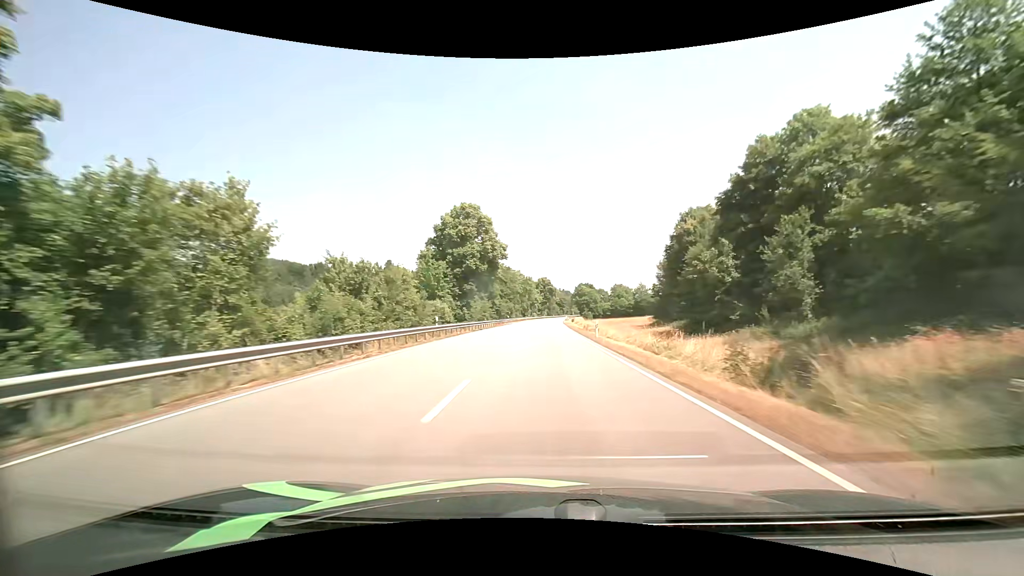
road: primary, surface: asphalt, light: Day
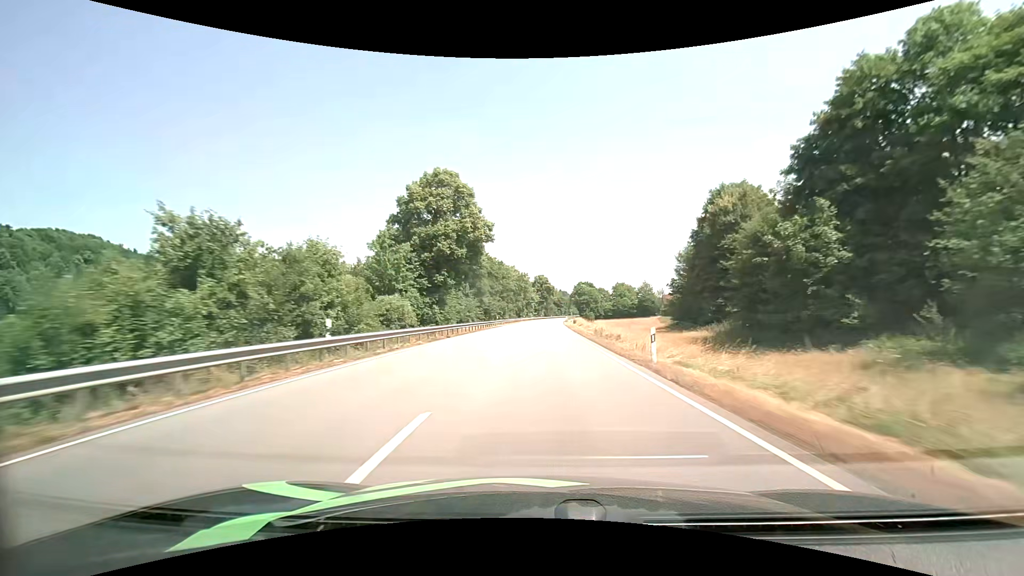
(+0.1, +15.4) m; 0°
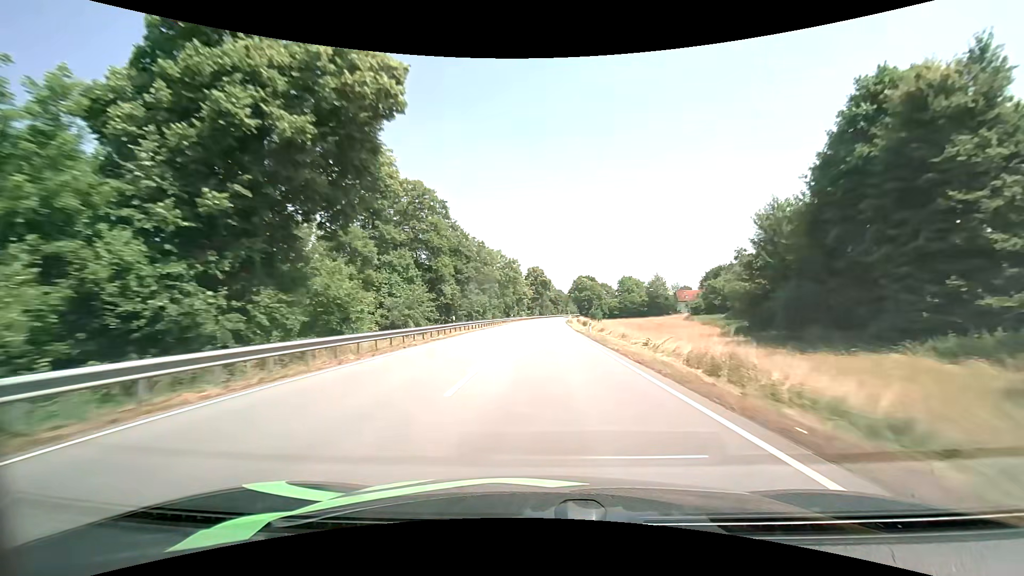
(+0.2, +30.9) m; +1°
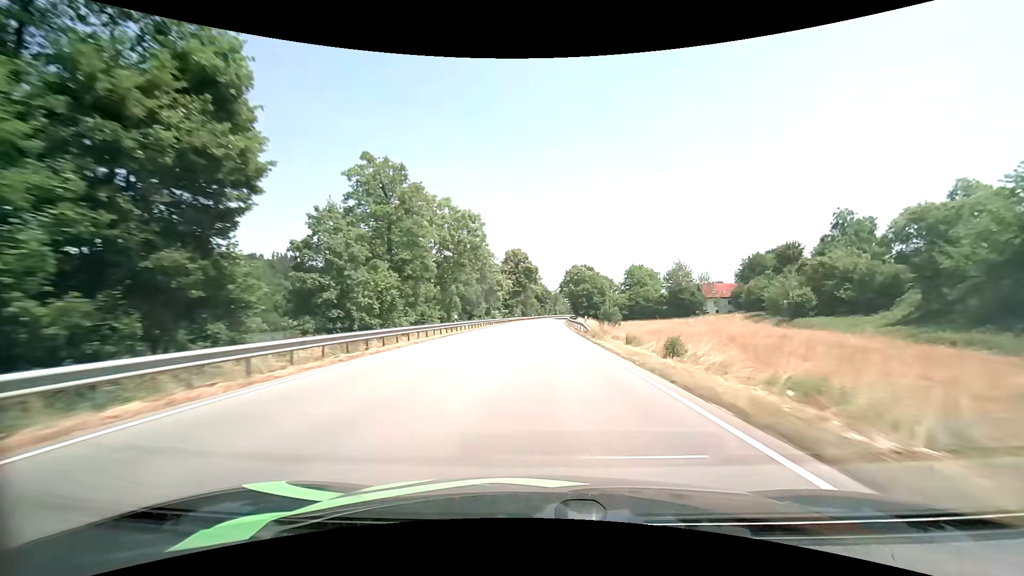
(+0.4, +46.6) m; +2°
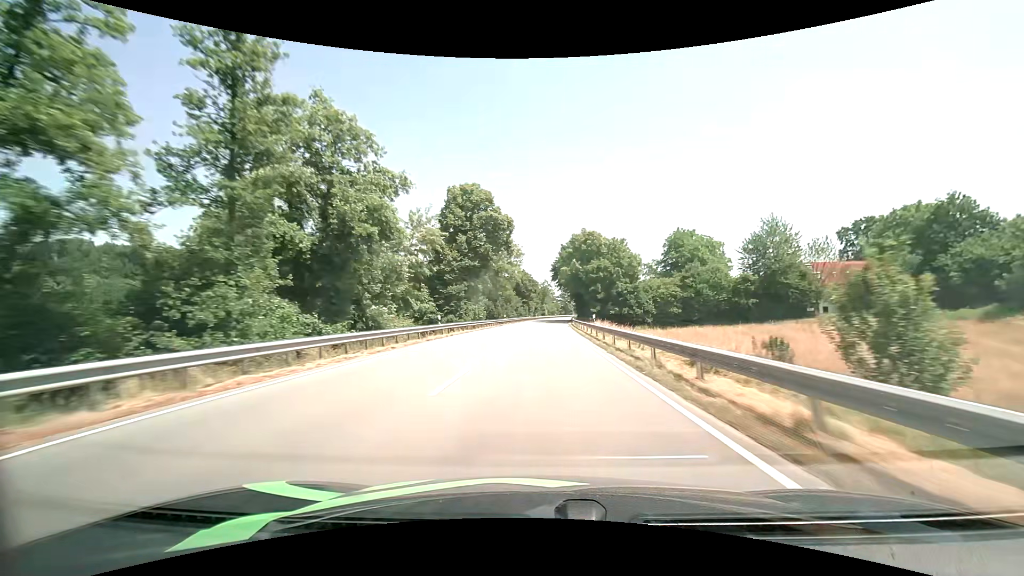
(+1.2, +61.9) m; +2°
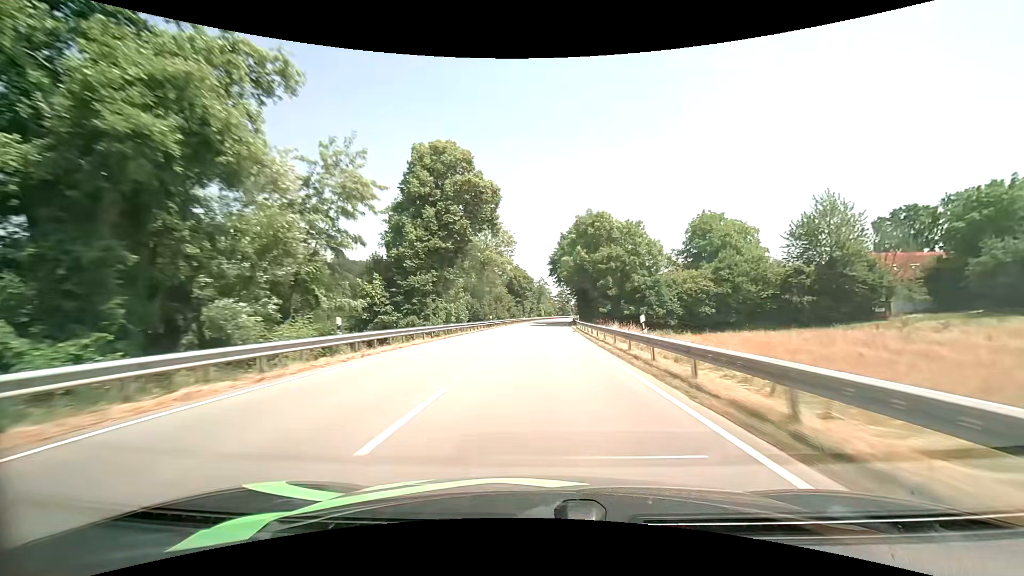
(0.0, +15.4) m; 0°
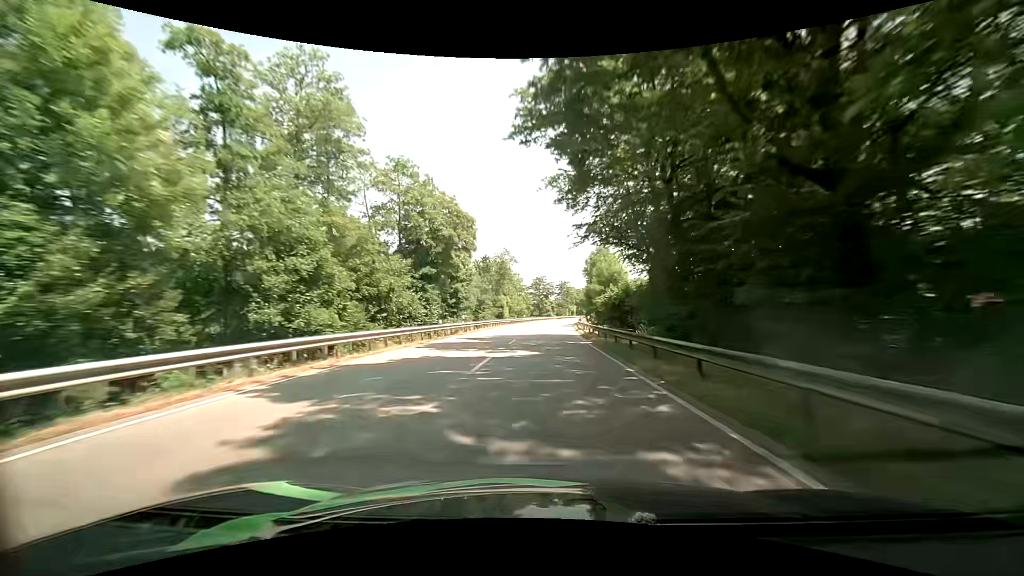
(+2.2, +76.4) m; +3°
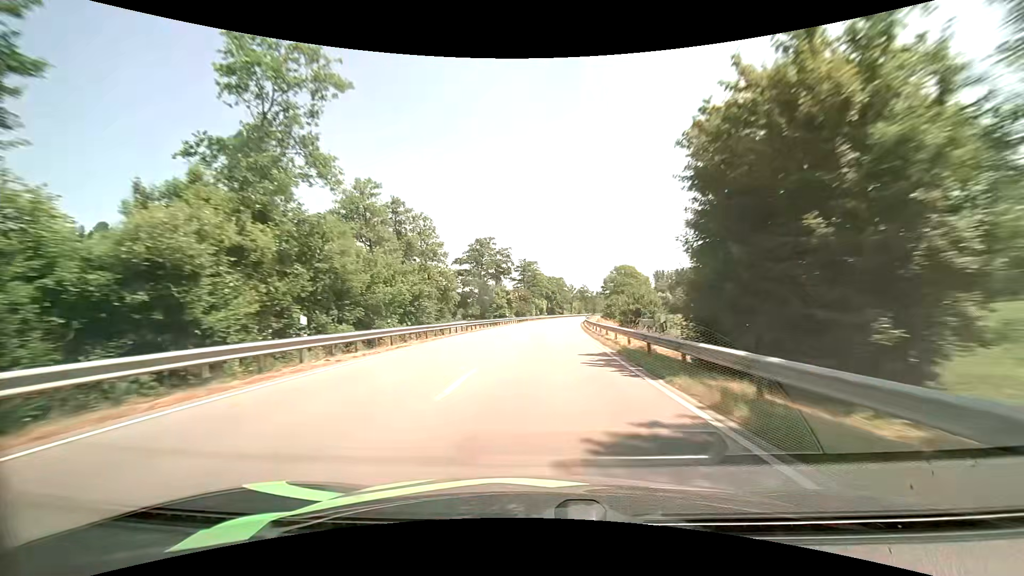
(+2.7, +75.1) m; +4°
(0, +10) (0, +20) (+1, +30) (+1, +40) (+1, +50) (+2, +60) (+3, +70) (+4, +80) (+5, +90) (+7, +100) m
